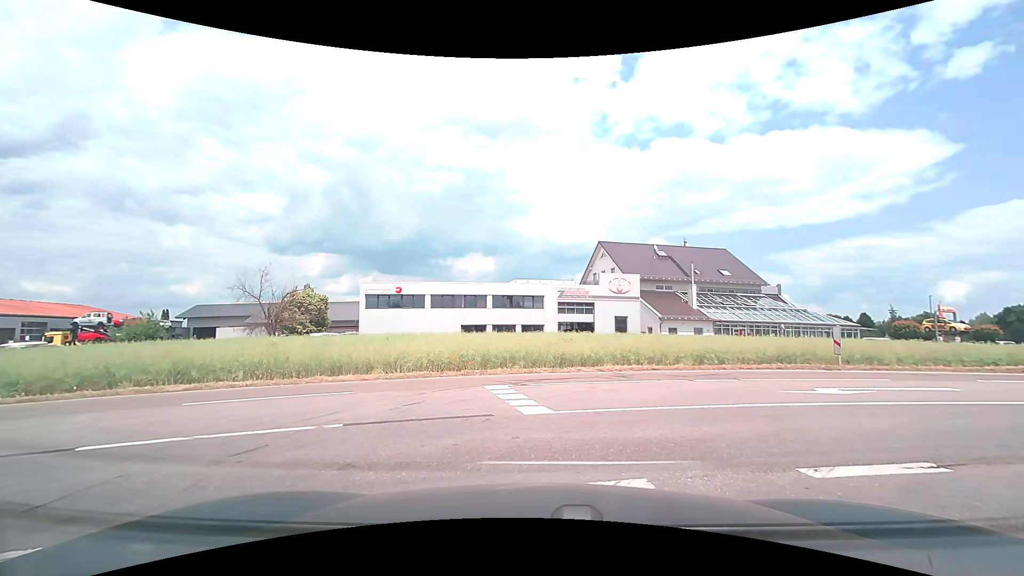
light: Day
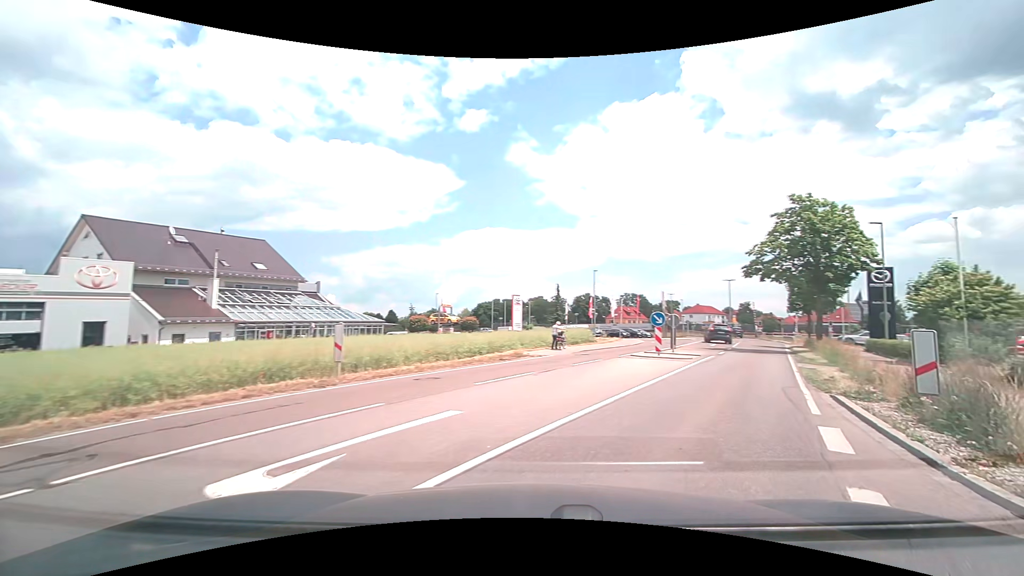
(+3.3, +7.0) m; +49°
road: secondary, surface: asphalt
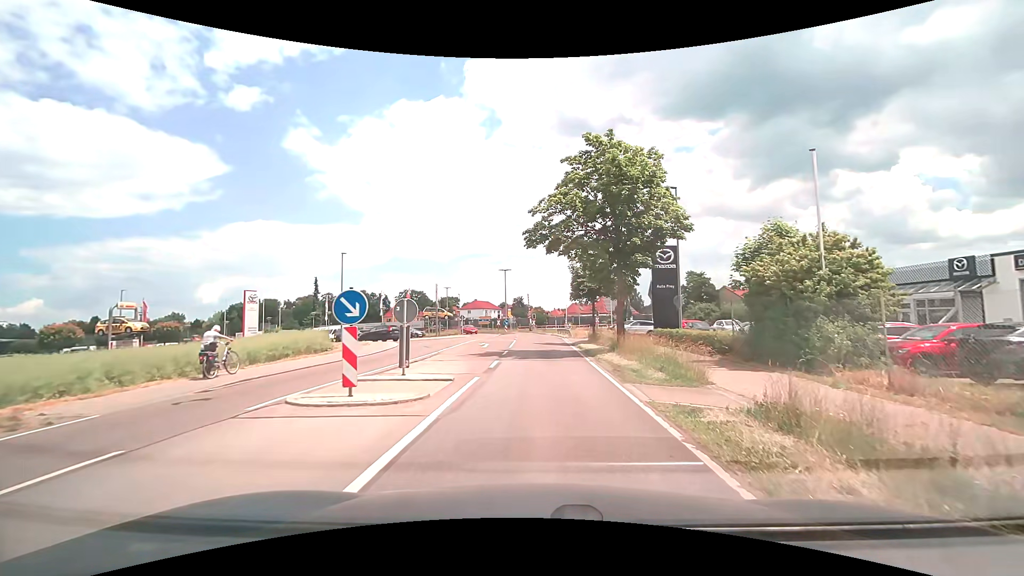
(+4.1, +12.5) m; +26°
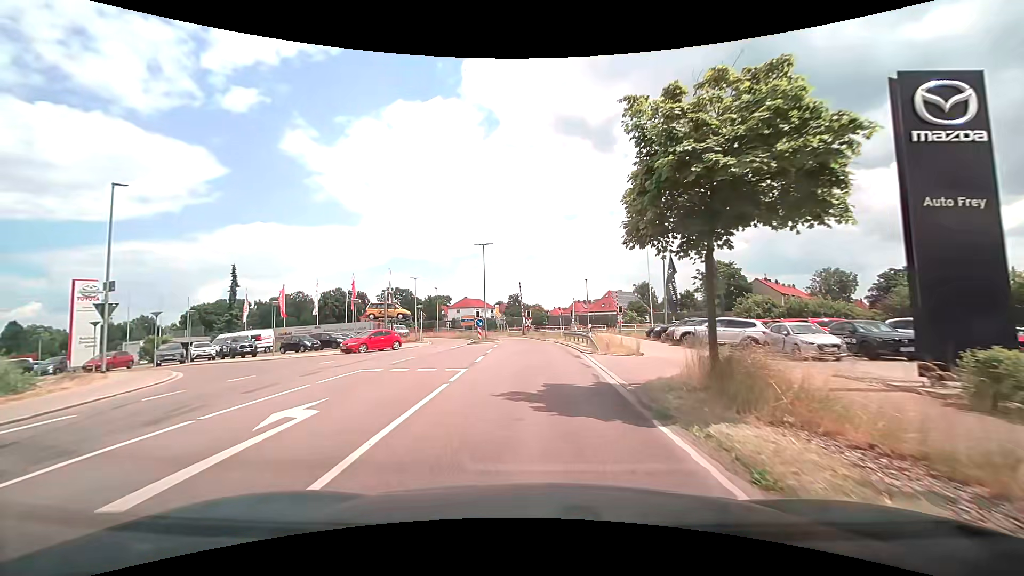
(+0.4, +23.3) m; 0°
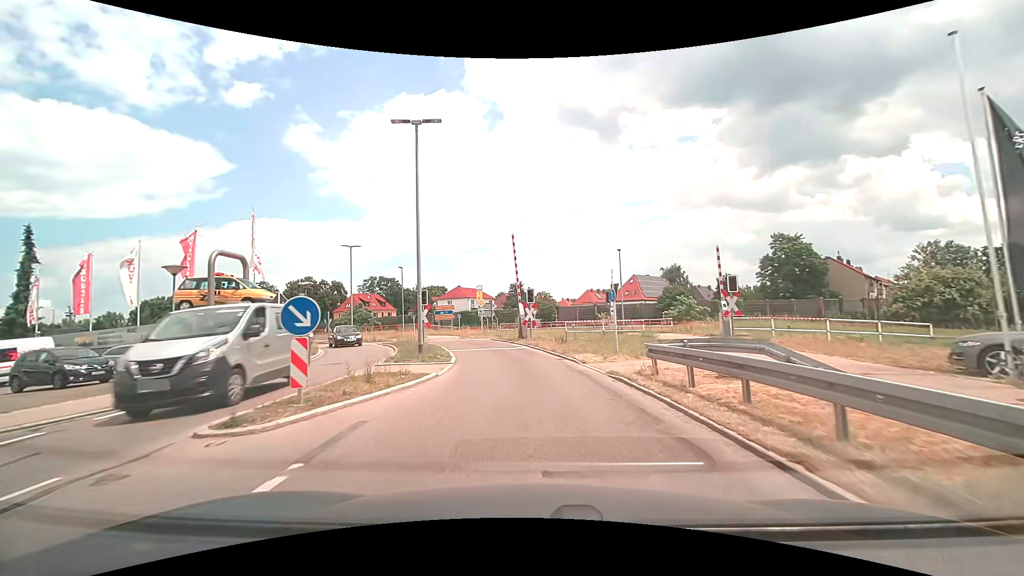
(-0.1, +27.4) m; 0°
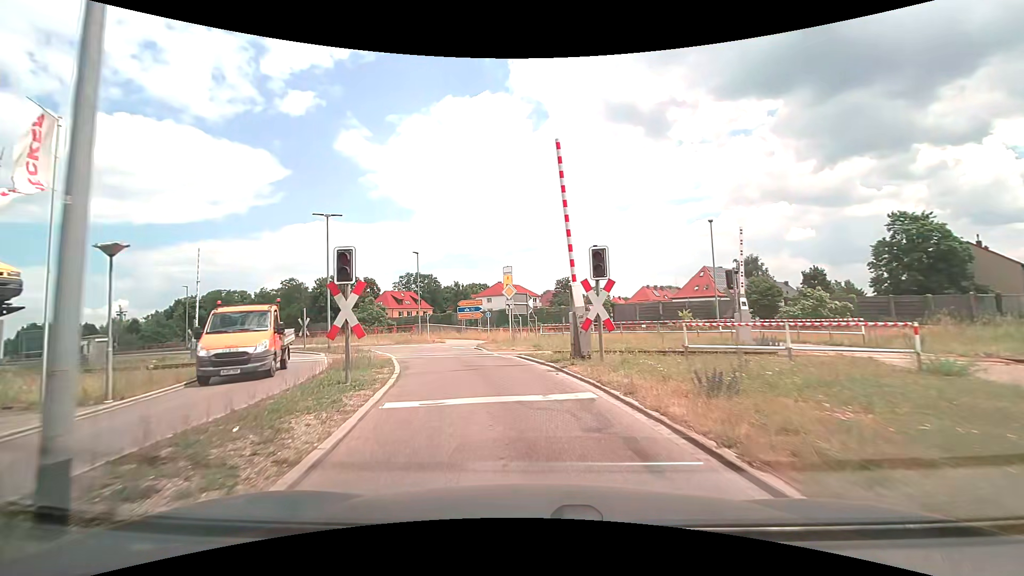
(-0.5, +14.8) m; -5°
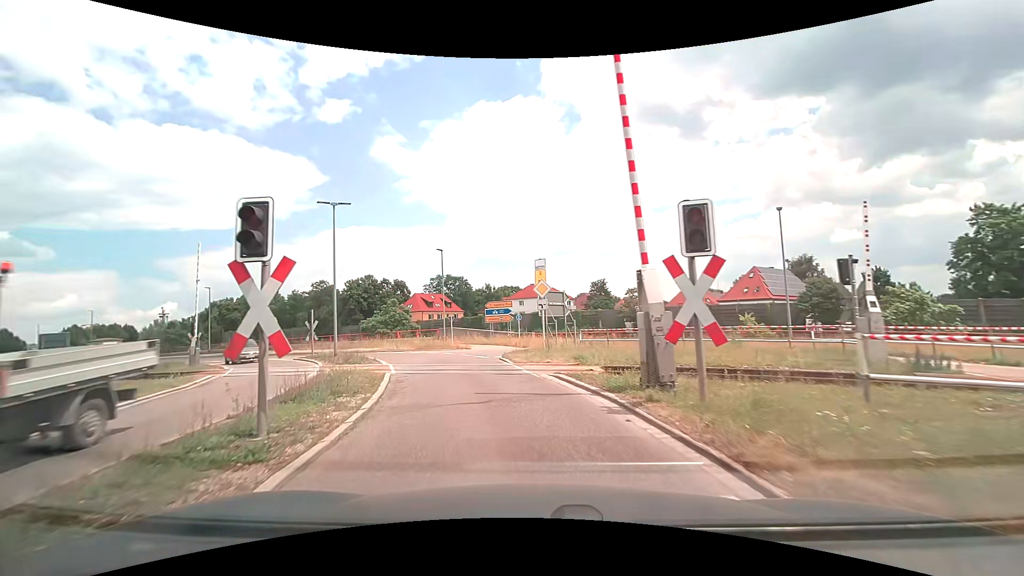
(-0.1, +4.7) m; -4°
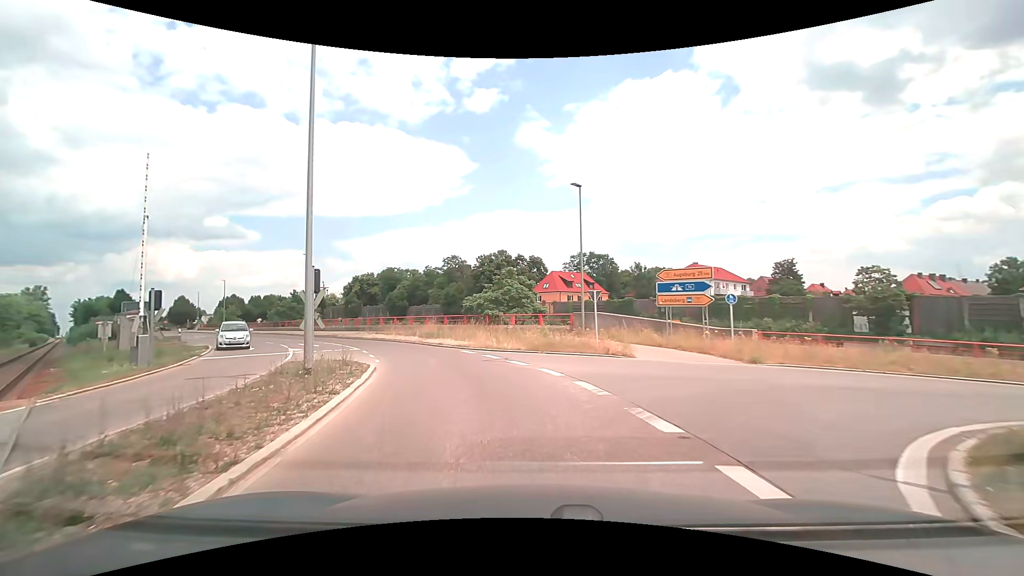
(-2.6, +18.2) m; -17°
(-1, +10) (-3, +20) (-7, +29) (-13, +37) (-19, +45) (-26, +52) (-33, +59) (-40, +66) (-47, +73) (-54, +81) m
